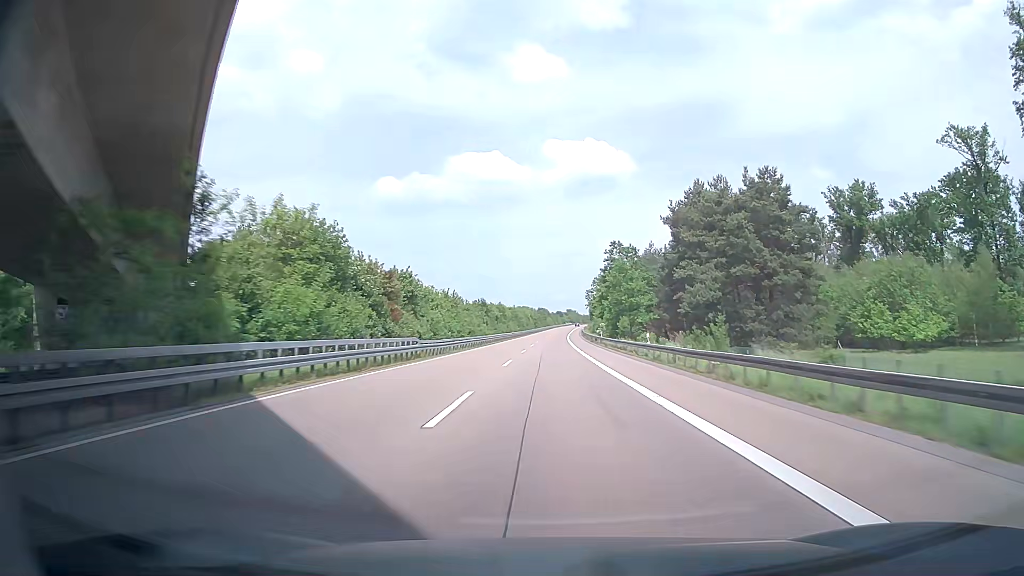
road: motorway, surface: asphalt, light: Day
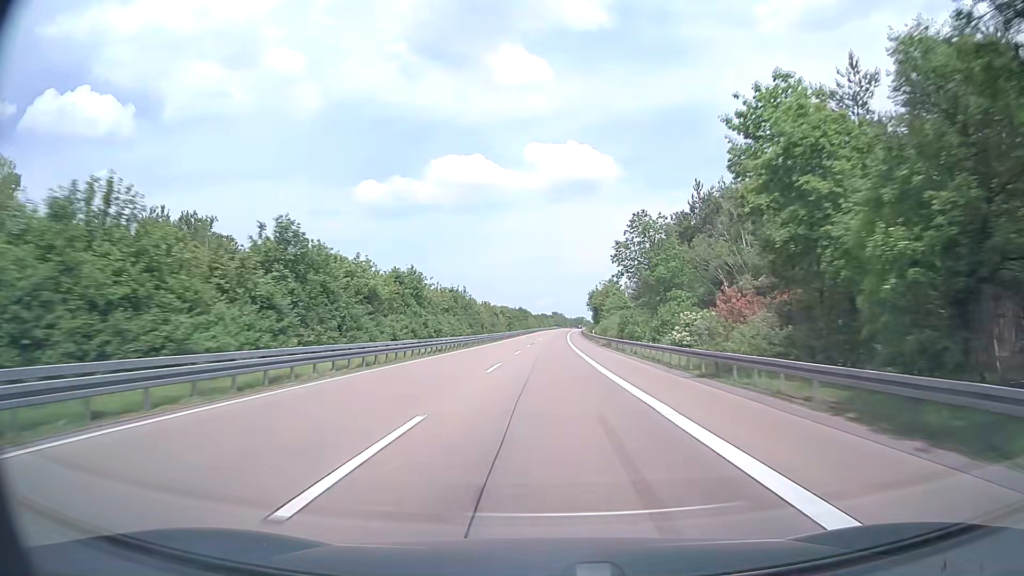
(+1.4, +76.1) m; +2°
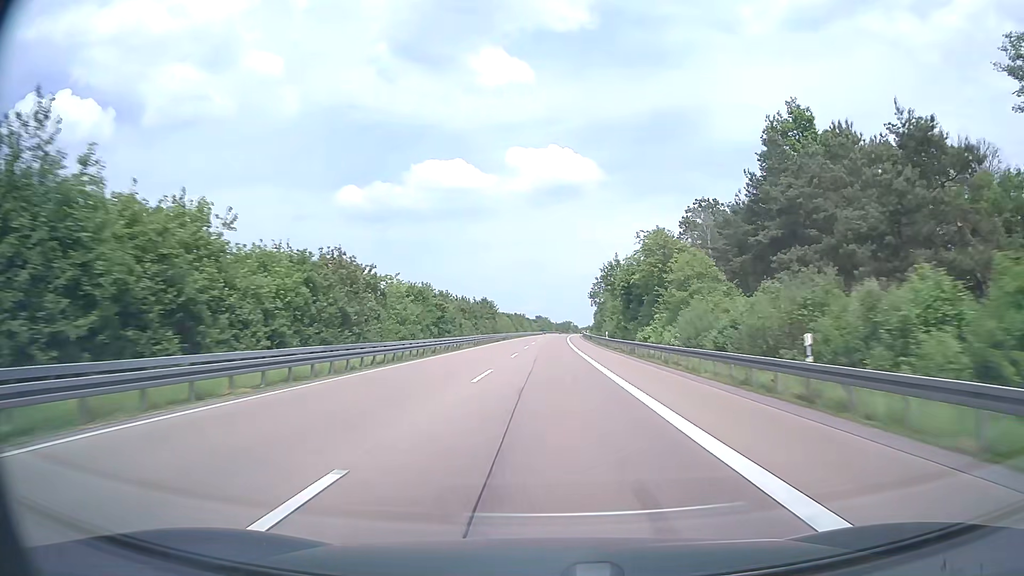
(+1.0, +75.9) m; +2°
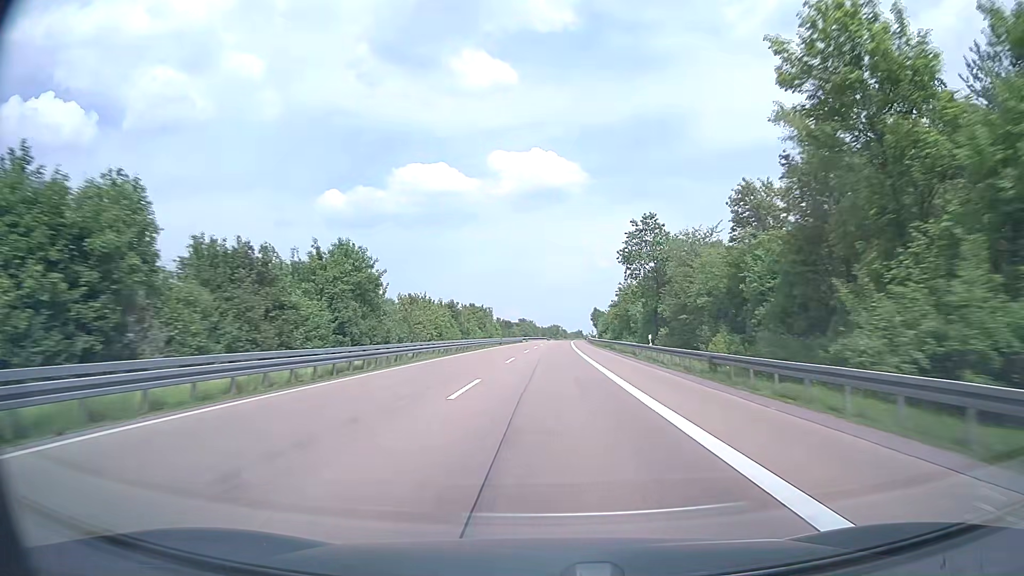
(+0.8, +75.8) m; +1°
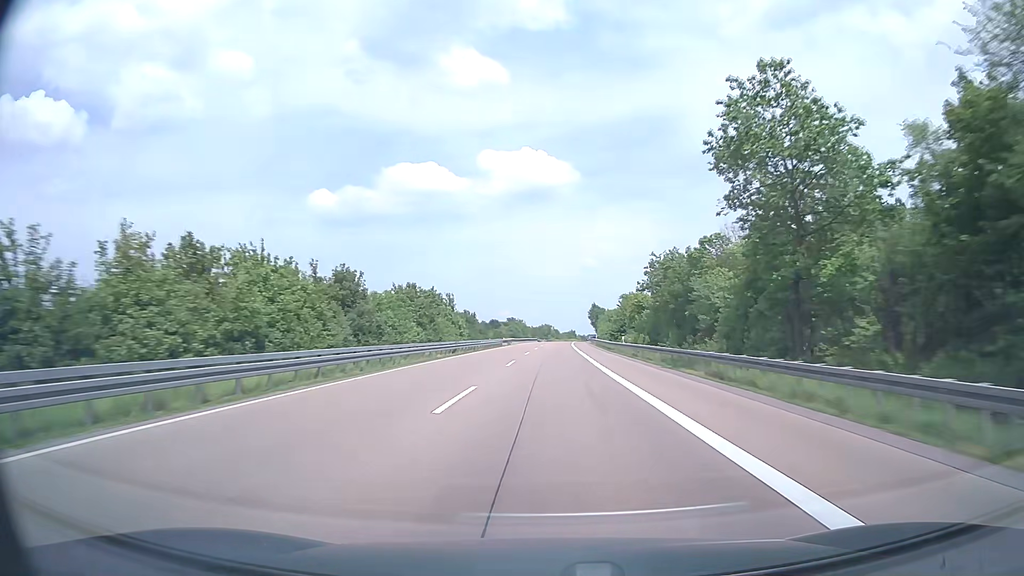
(+0.2, +37.9) m; +1°
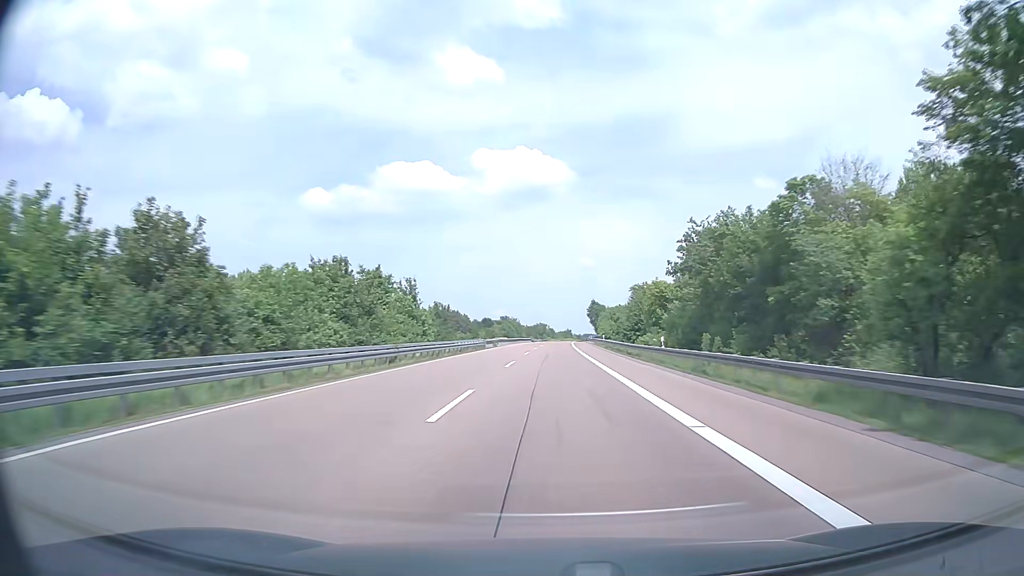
(+0.1, +19.0) m; 0°
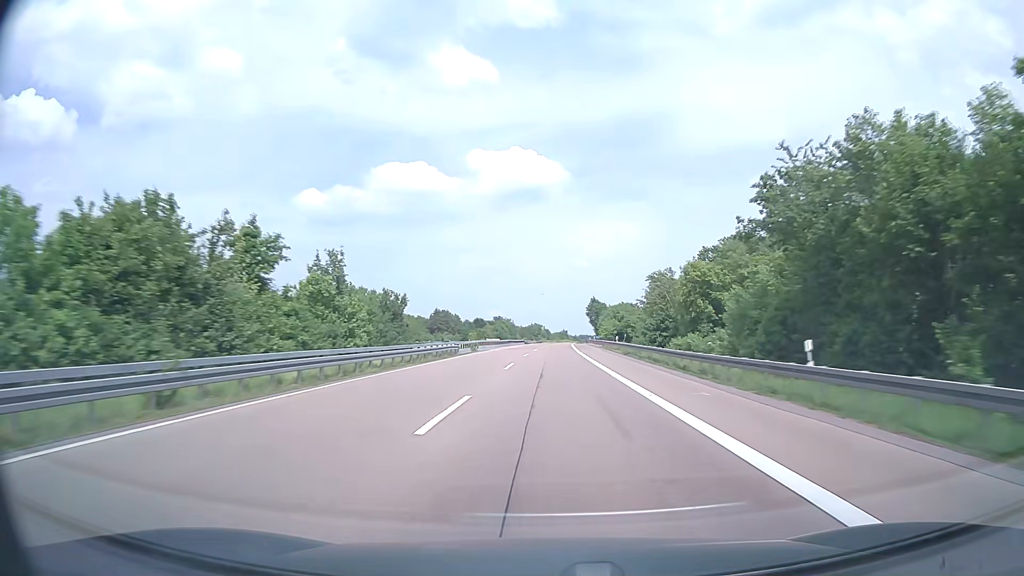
(+0.1, +19.0) m; 0°
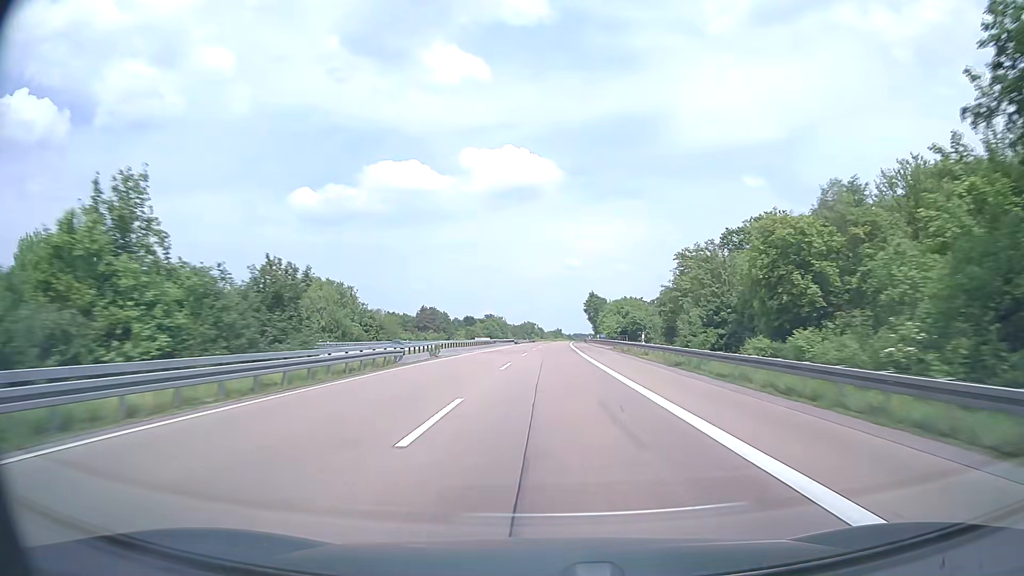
(+0.1, +19.0) m; +1°
(0, +10) (0, +20) (0, +30) (0, +40) (0, +50) (+1, +60) (+1, +70) (+1, +80) (+1, +90) (+2, +100) m
